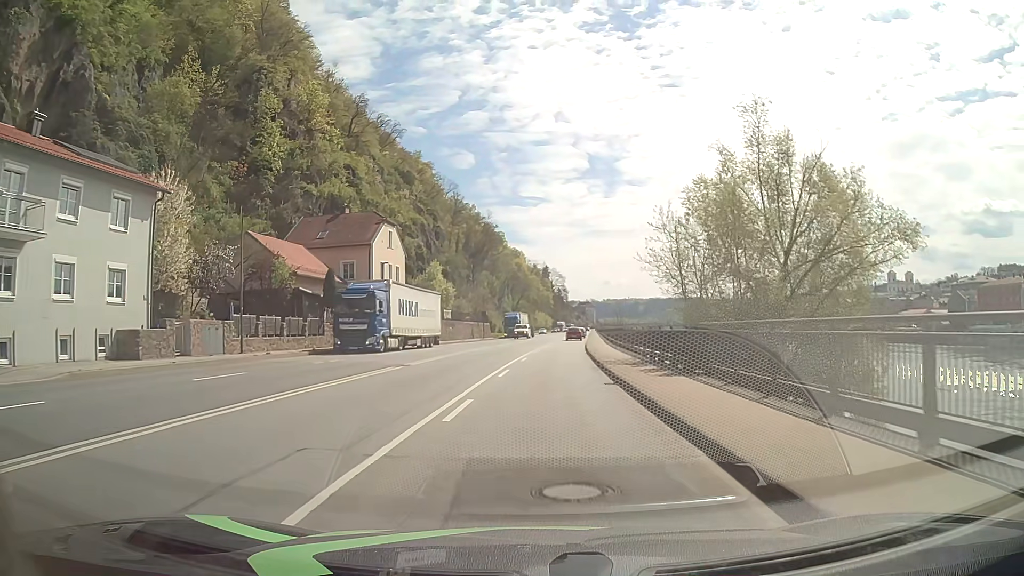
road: primary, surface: asphalt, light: Day
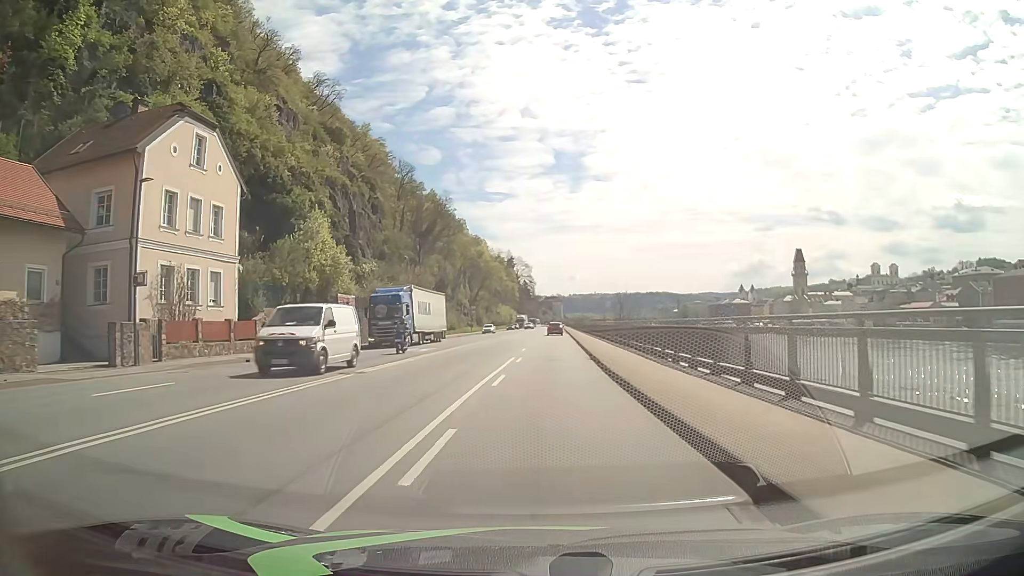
(+0.9, +31.1) m; +3°
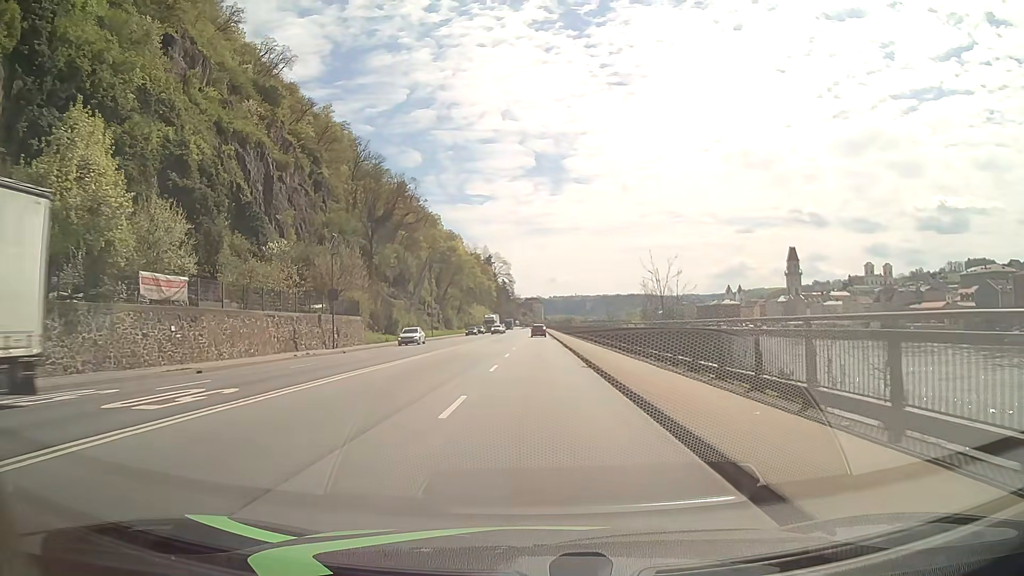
(+0.4, +23.4) m; +1°
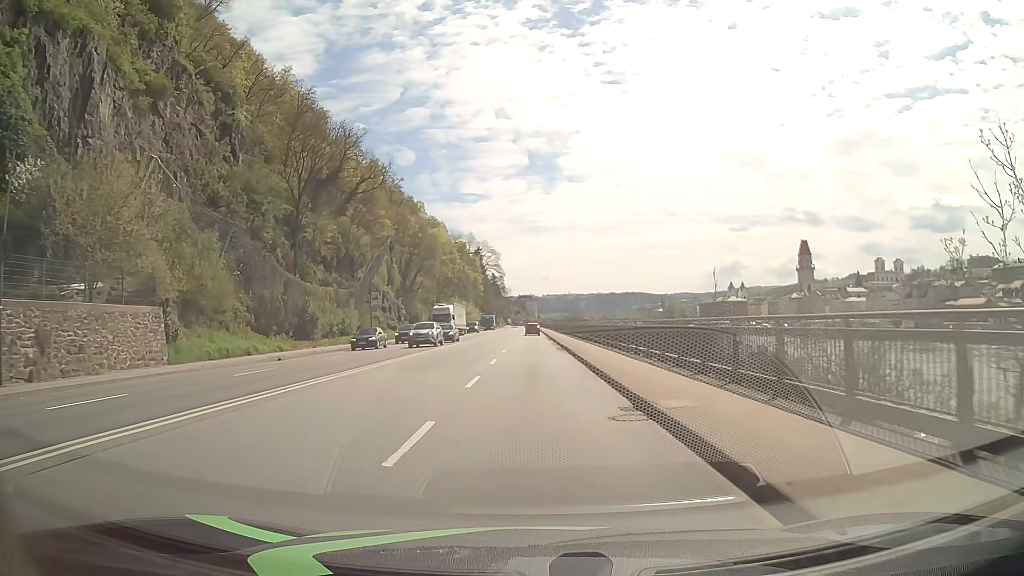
(+0.2, +31.3) m; +1°
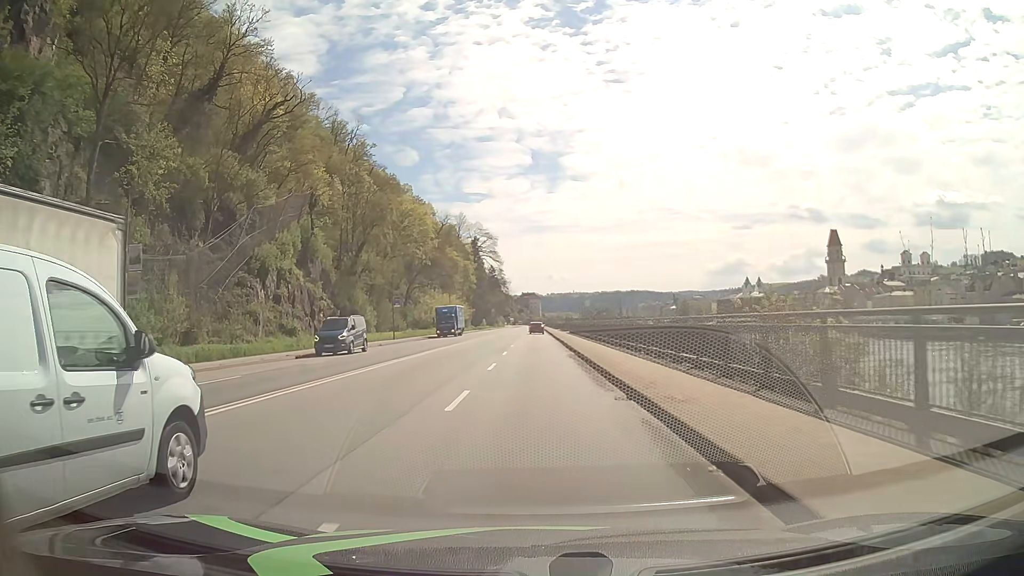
(-0.1, +39.0) m; 0°
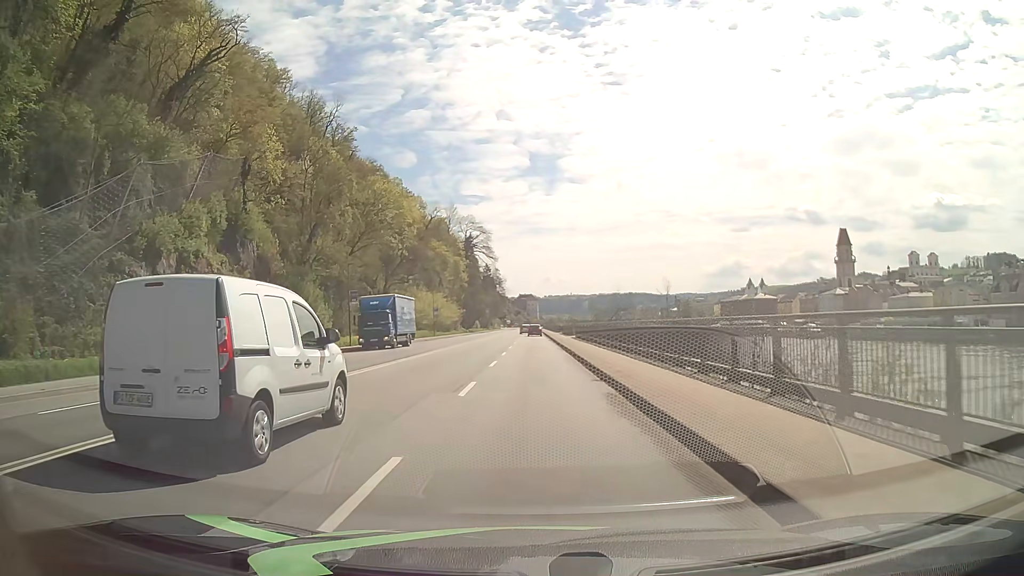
(0.0, +15.6) m; 0°
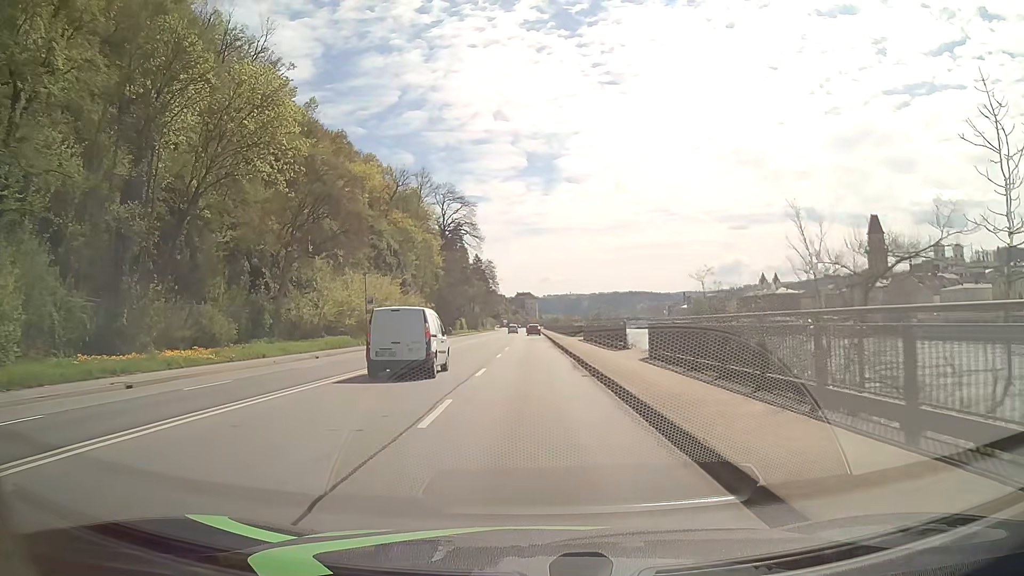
(+0.1, +39.0) m; 0°
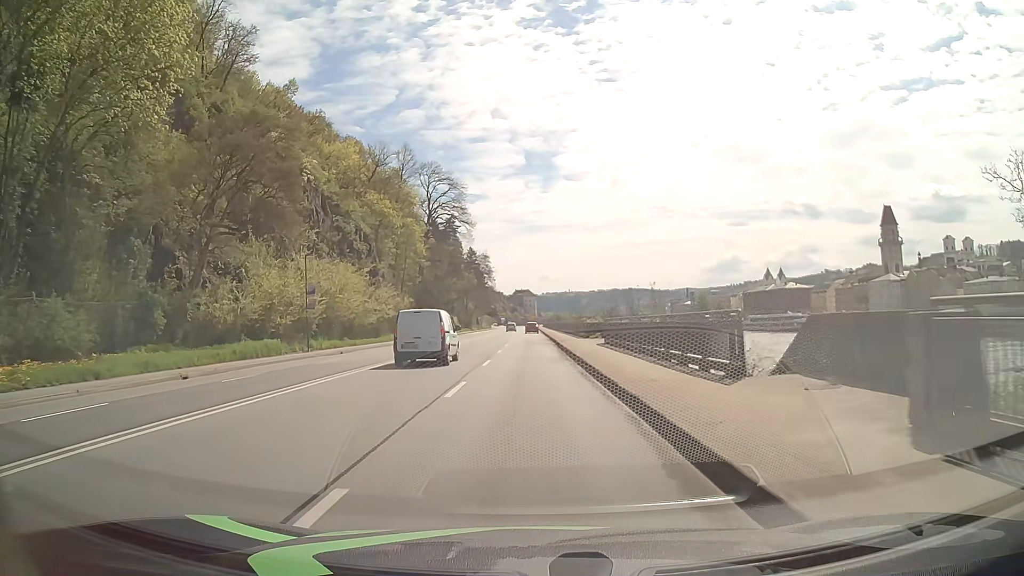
(0.0, +15.6) m; 0°
(0, +10) (0, +20) (0, +30) (0, +40) (0, +50) (0, +60) (0, +70) (0, +80) (-1, +90) (-1, +100) m
